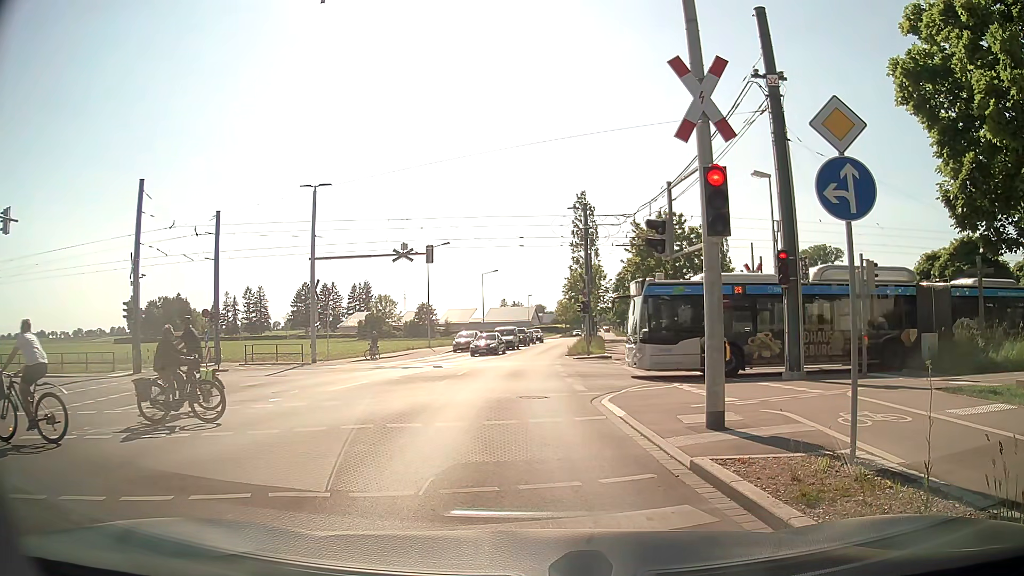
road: tertiary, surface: asphalt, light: Day
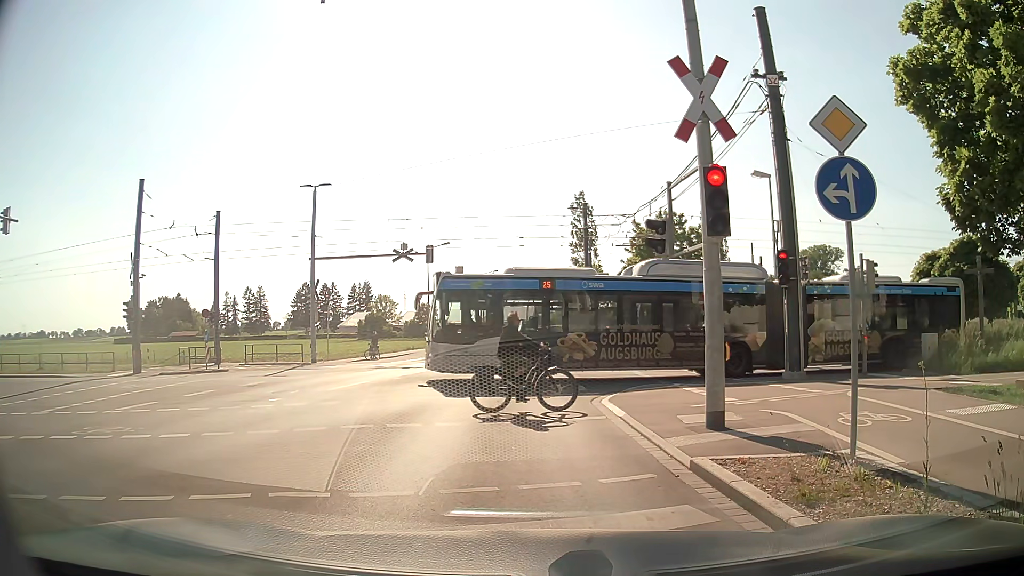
(0.0, 0.0) m; 0°
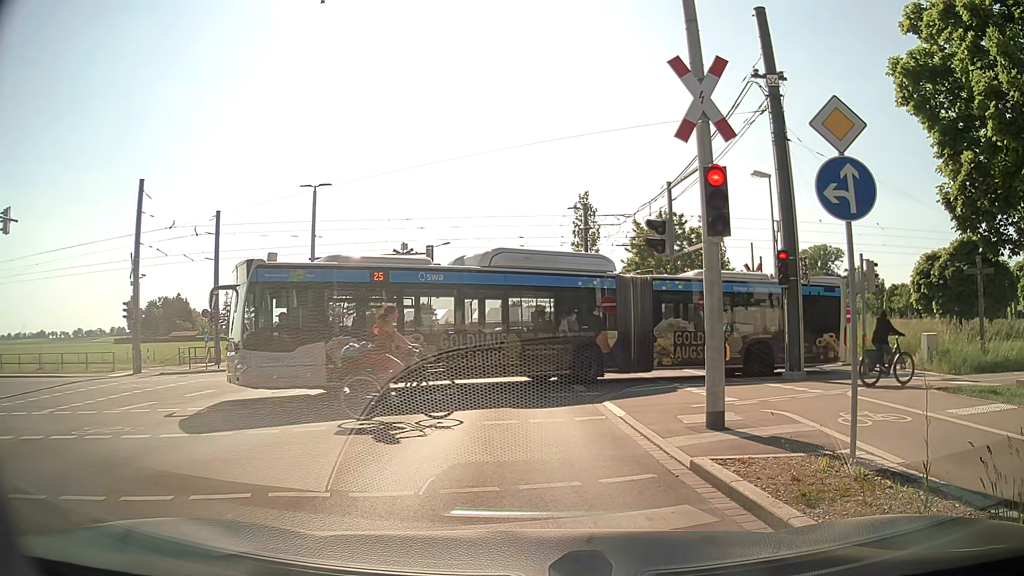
(0.0, 0.0) m; 0°
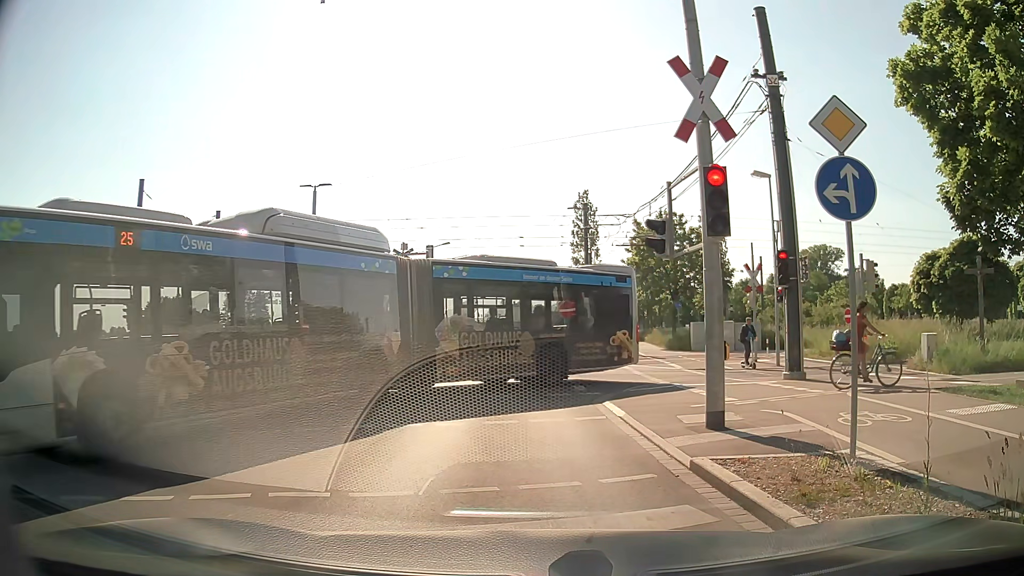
(0.0, 0.0) m; 0°
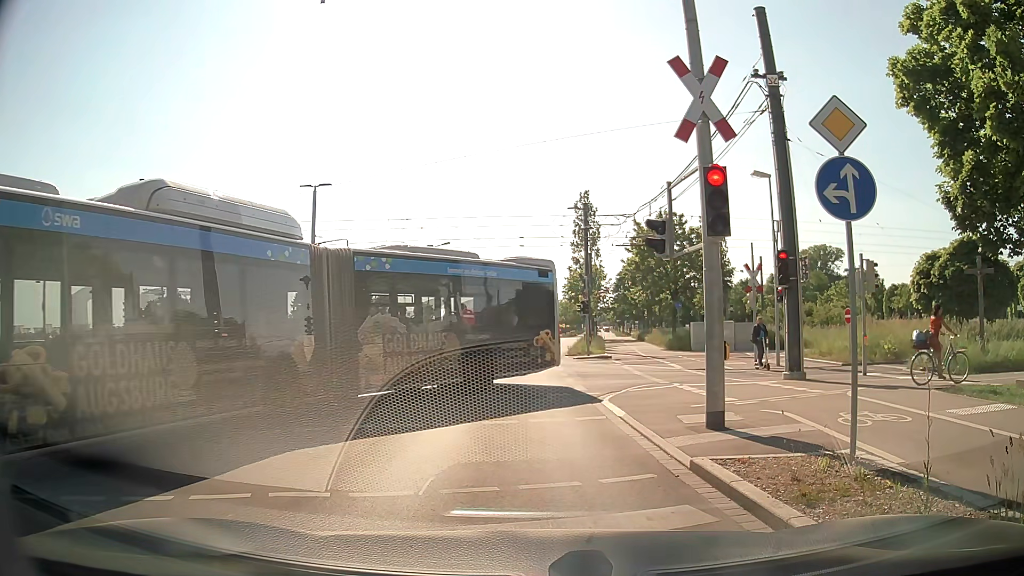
(0.0, 0.0) m; 0°
